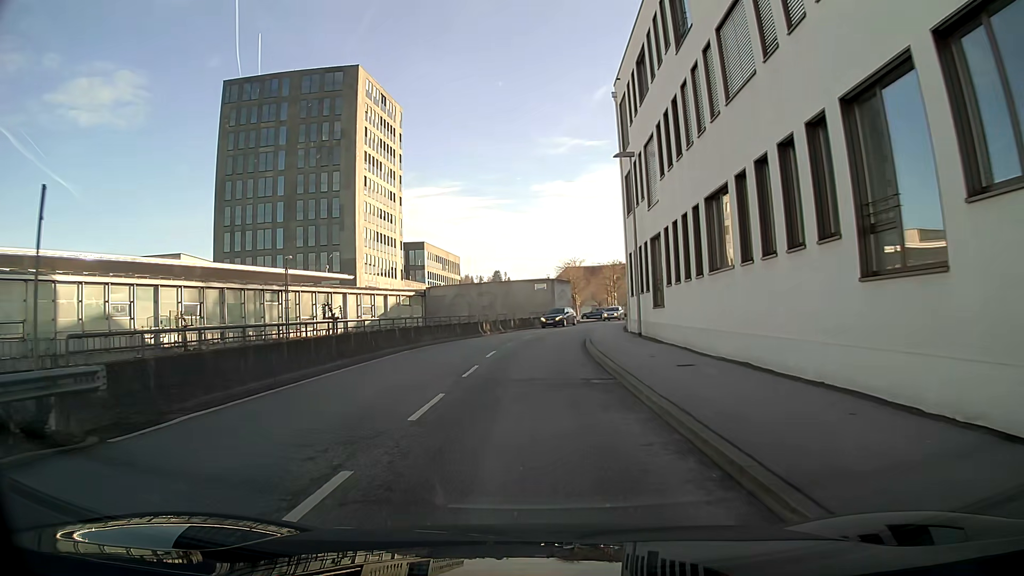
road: residential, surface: asphalt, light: Day
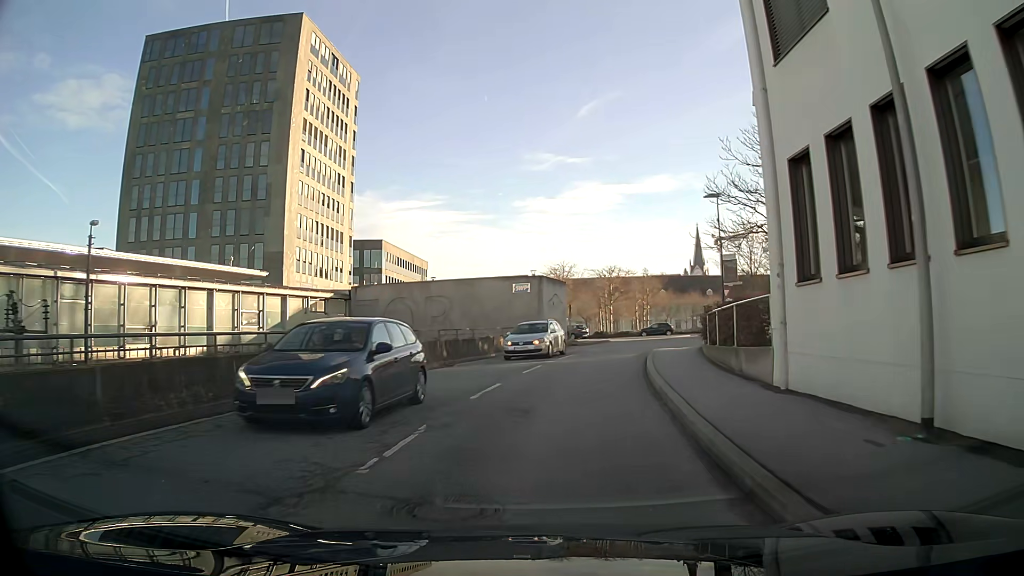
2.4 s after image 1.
(+0.3, +21.1) m; +2°
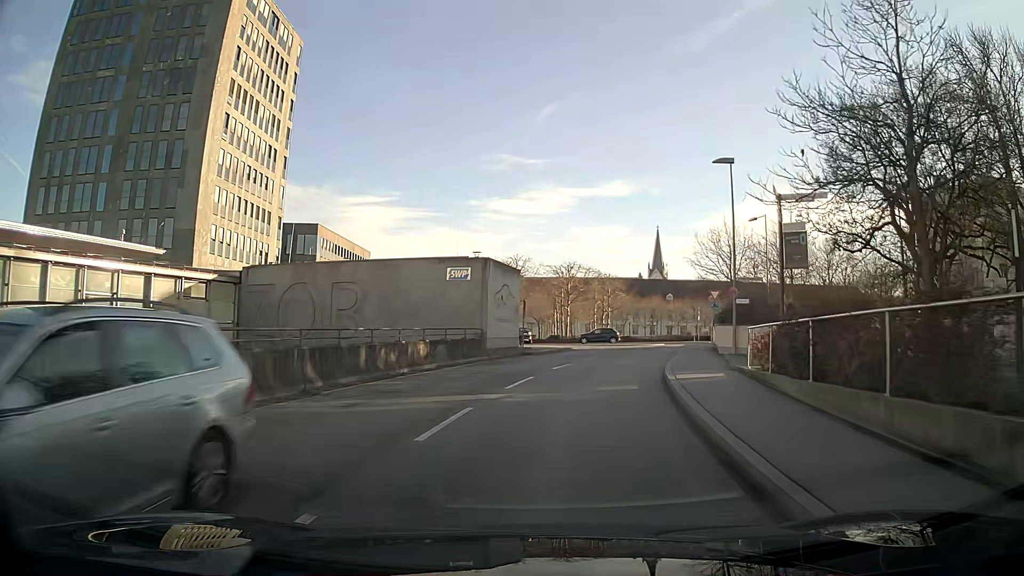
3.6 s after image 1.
(+0.4, +10.4) m; +5°
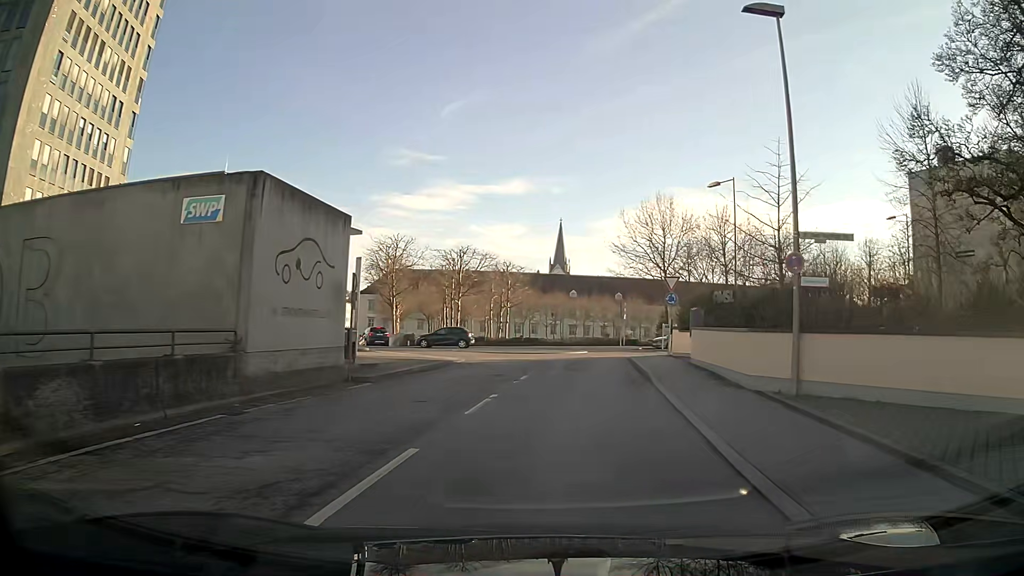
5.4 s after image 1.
(+1.3, +15.2) m; +9°
